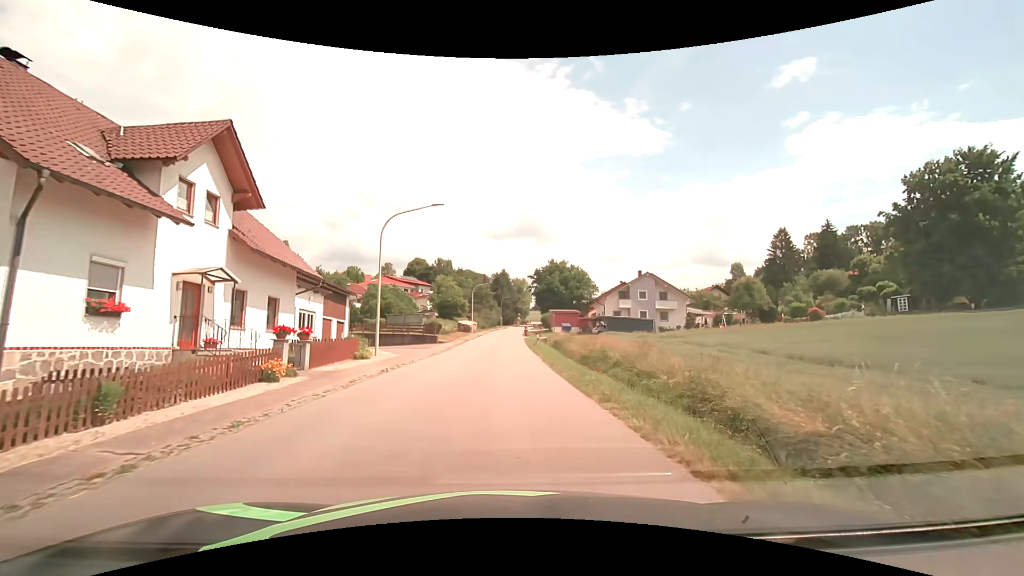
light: Day
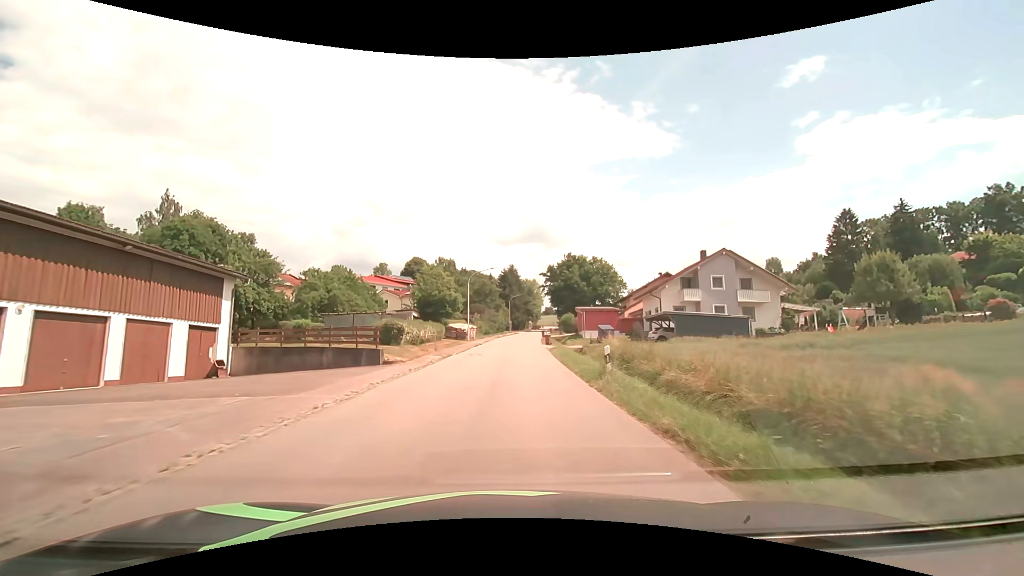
(-0.3, +22.8) m; -2°
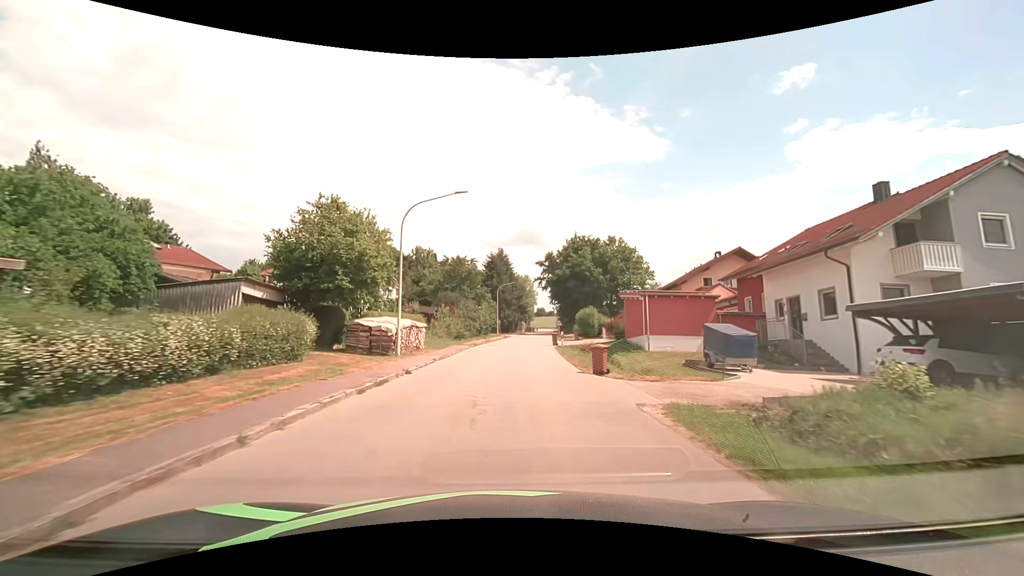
(+0.4, +28.7) m; +1°
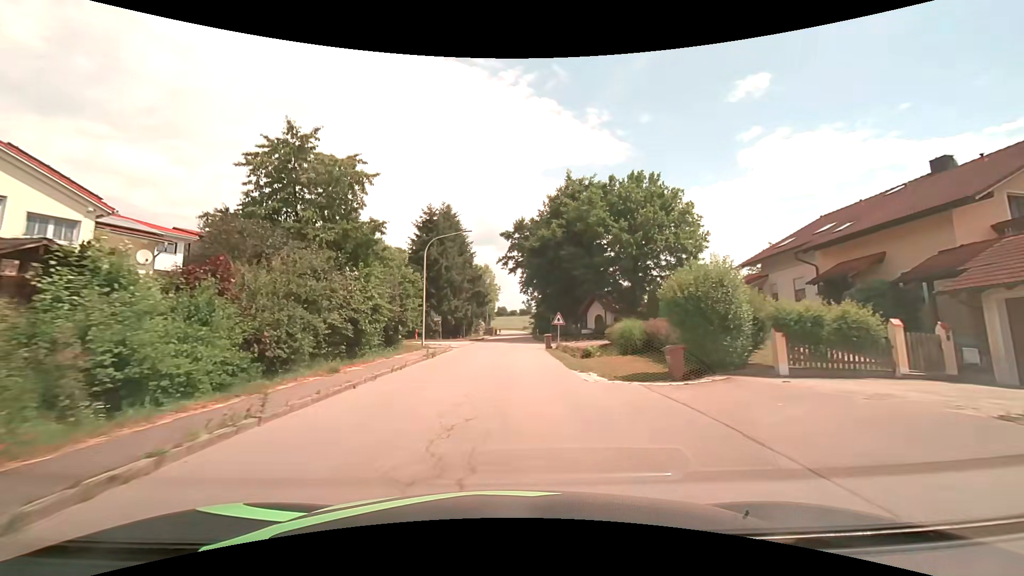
(+1.3, +36.9) m; +5°
